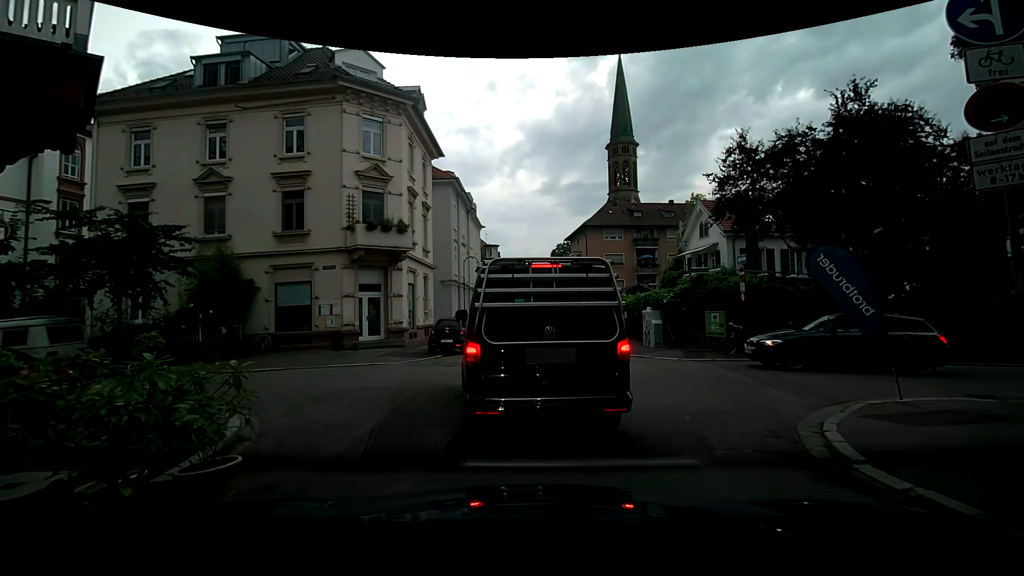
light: Day
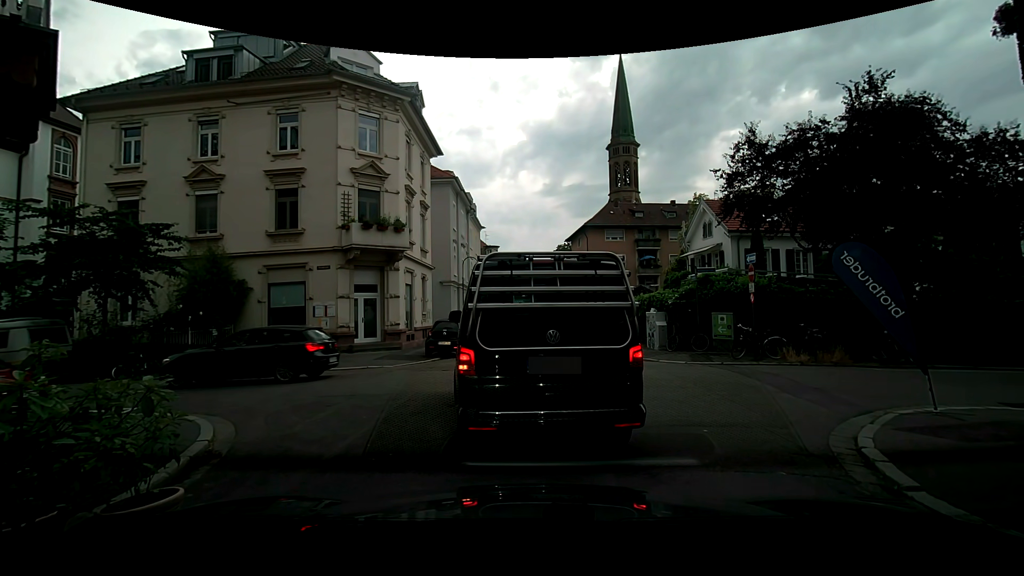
(0.0, +0.7) m; 0°
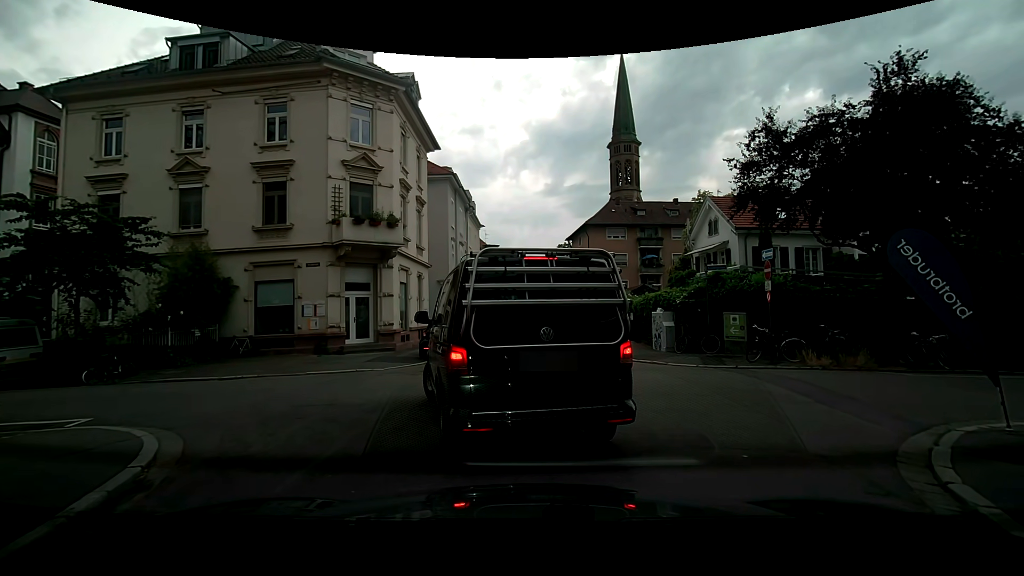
(0.0, +1.1) m; 0°
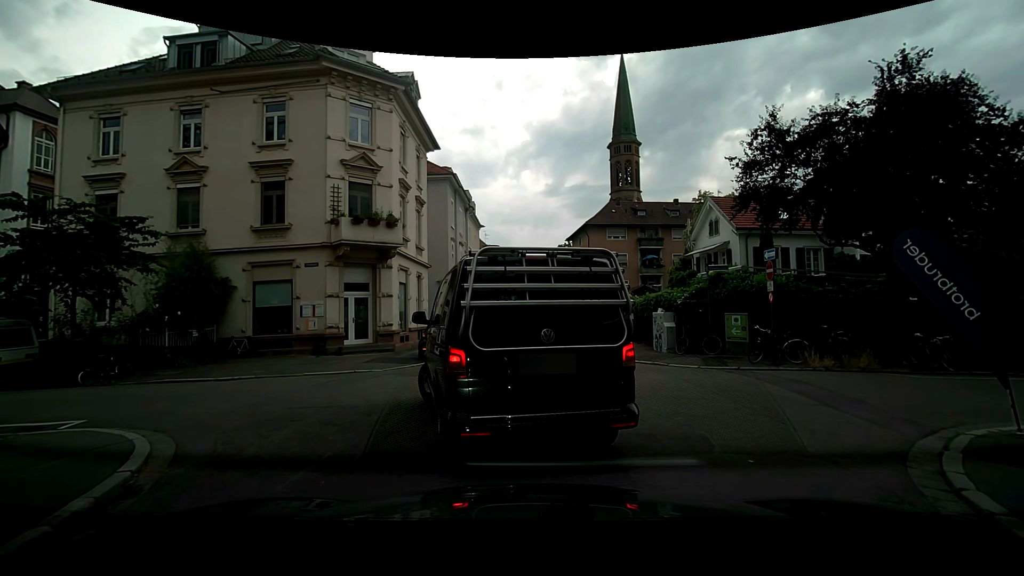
(0.0, +0.2) m; 0°
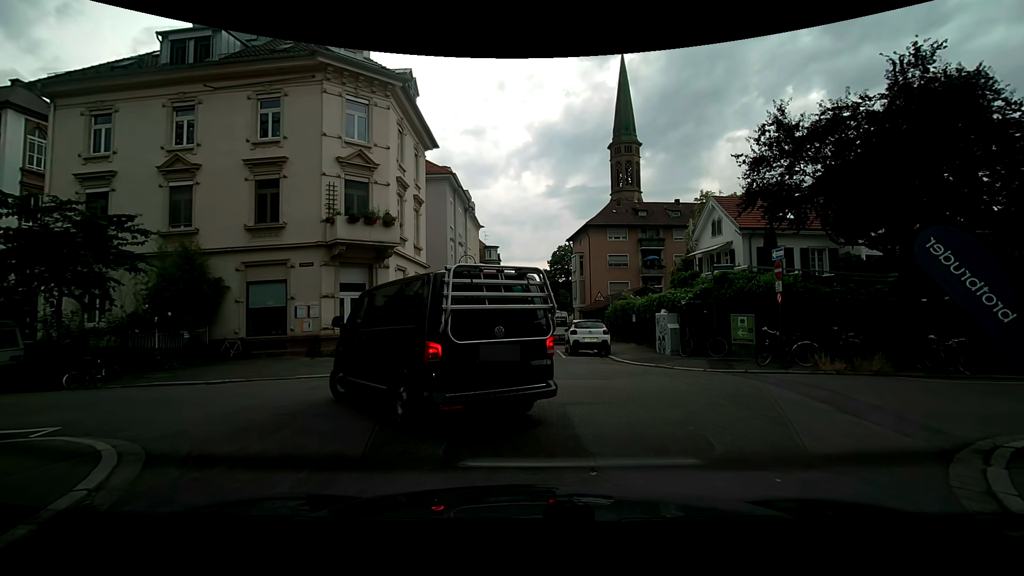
(0.0, +0.5) m; 0°
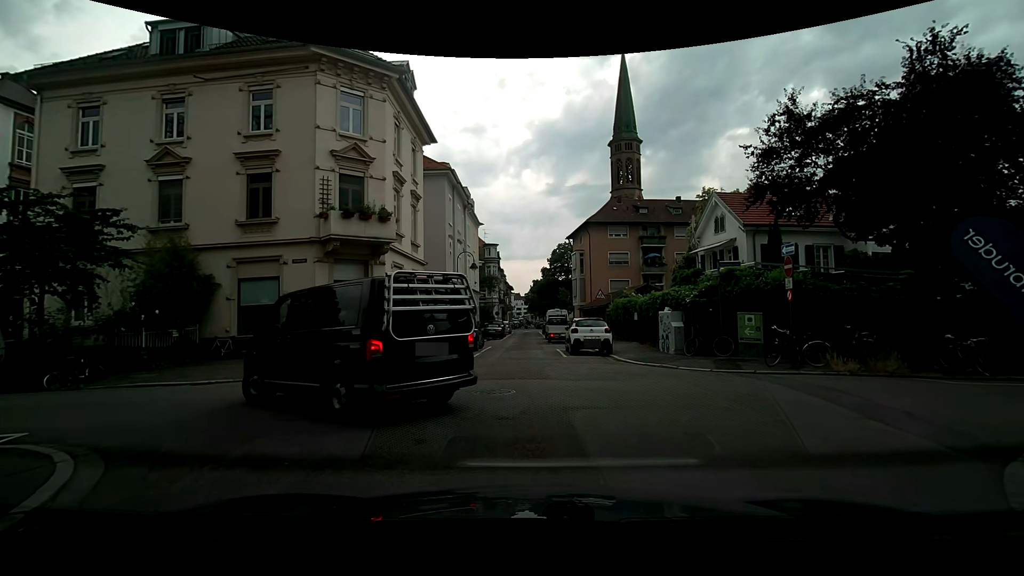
(0.0, +0.6) m; 0°
